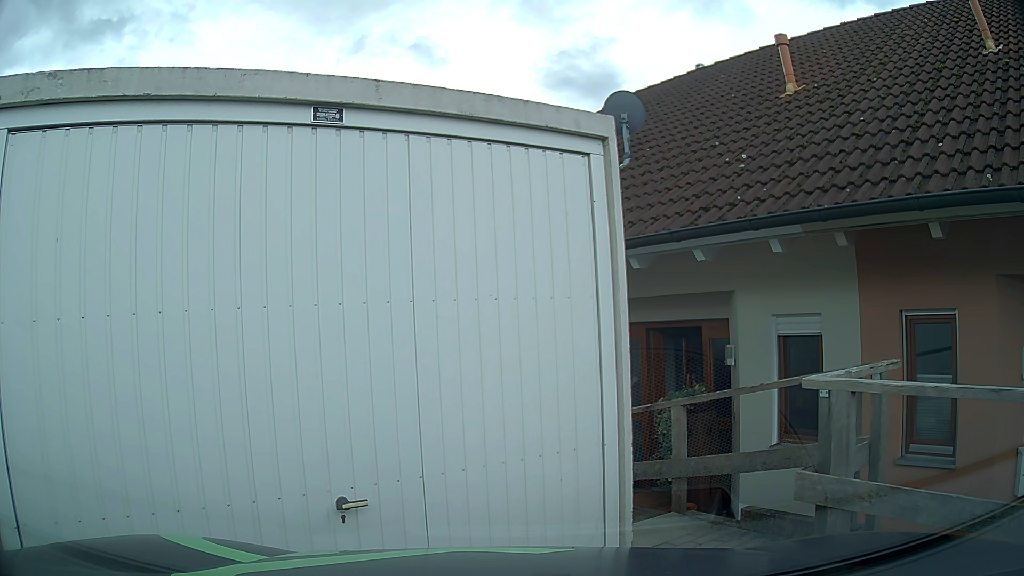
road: residential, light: Day
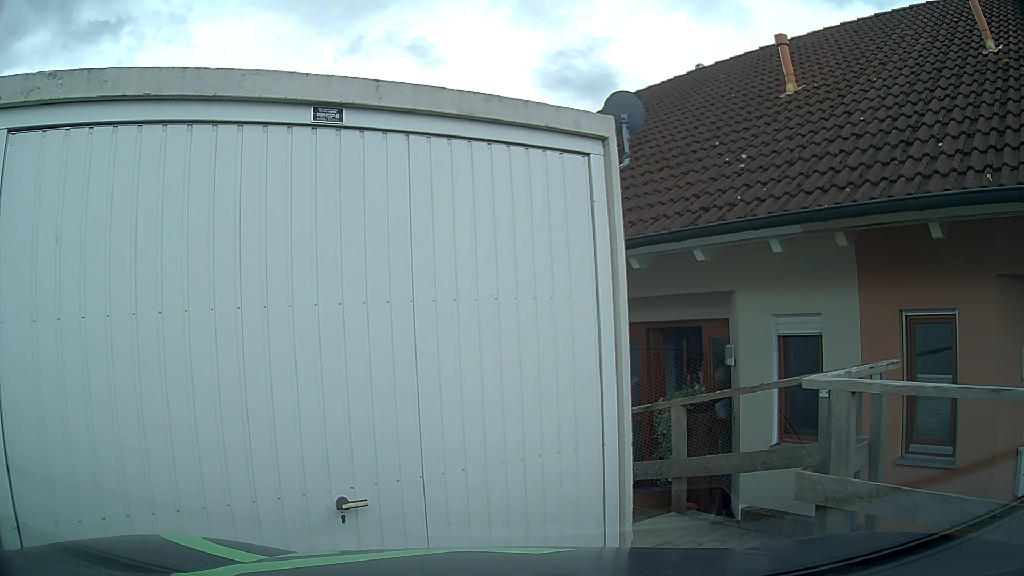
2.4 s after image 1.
(0.0, 0.0) m; 0°
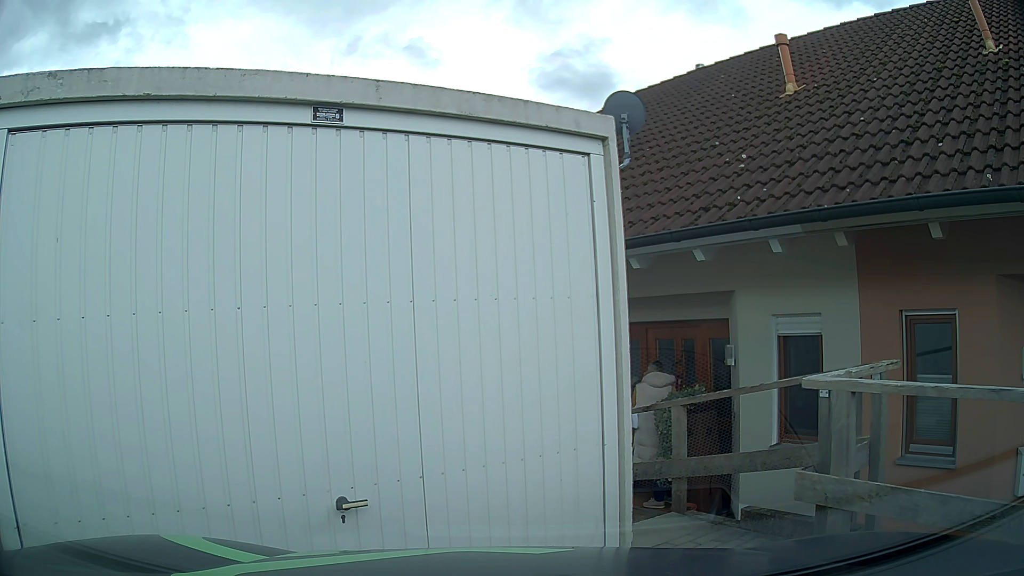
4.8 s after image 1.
(0.0, 0.0) m; 0°
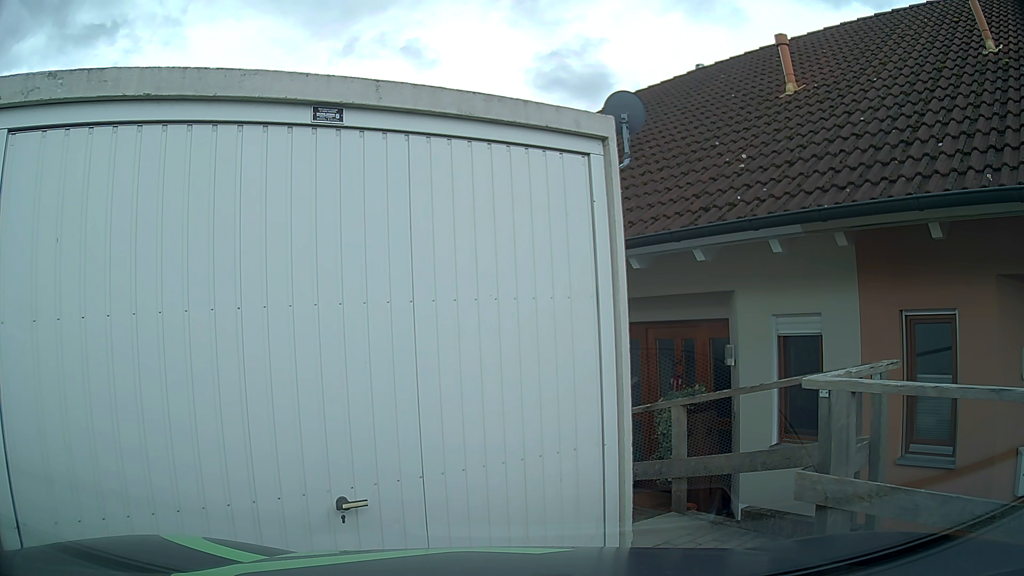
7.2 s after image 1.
(0.0, 0.0) m; 0°
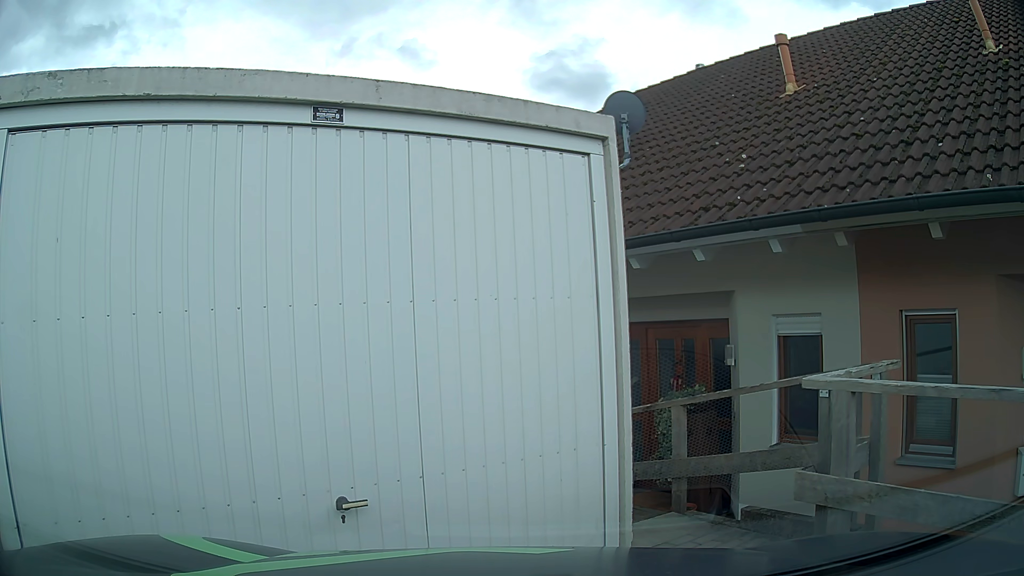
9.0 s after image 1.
(0.0, 0.0) m; 0°
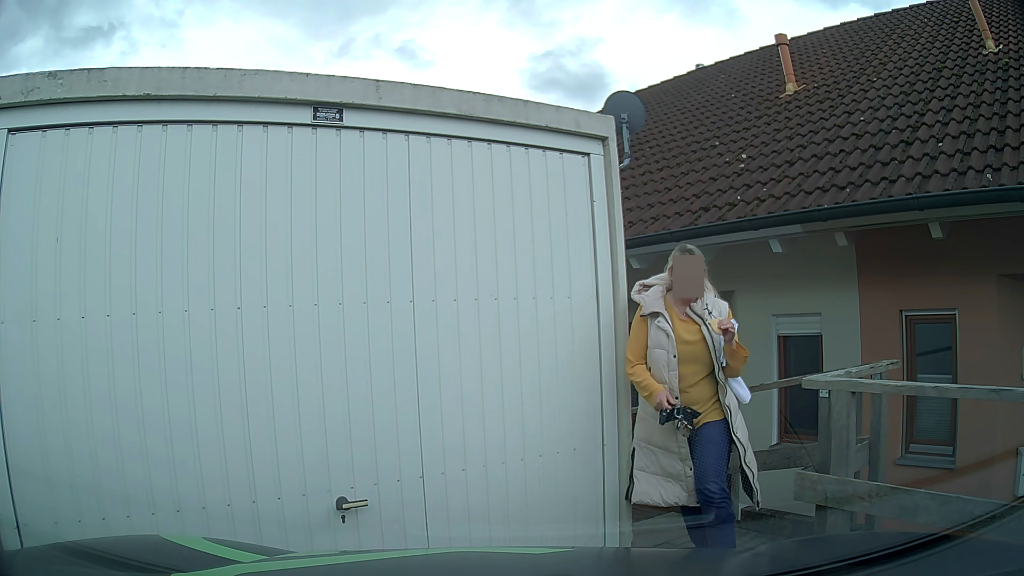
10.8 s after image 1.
(0.0, 0.0) m; 0°
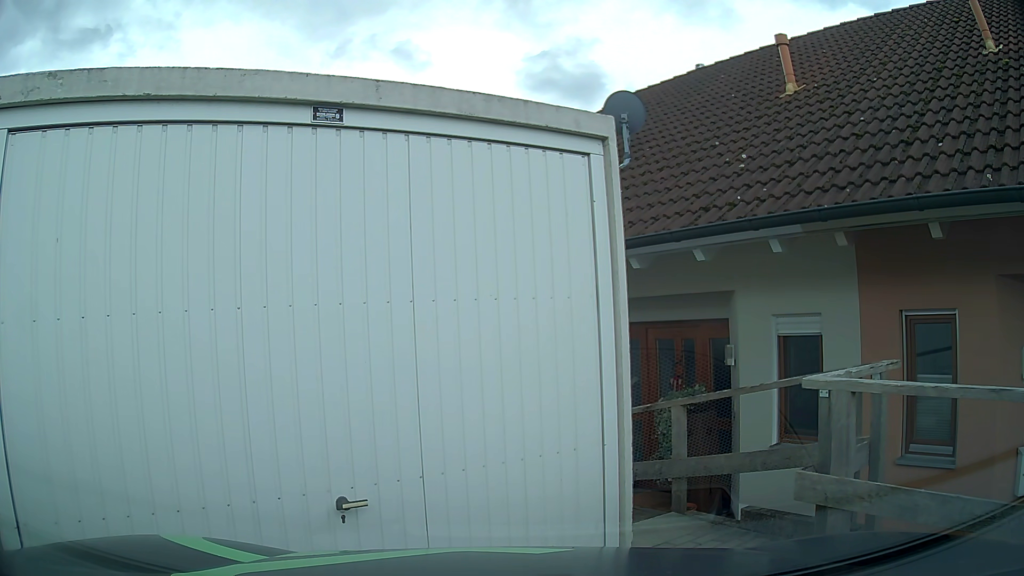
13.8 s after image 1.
(0.0, 0.0) m; 0°
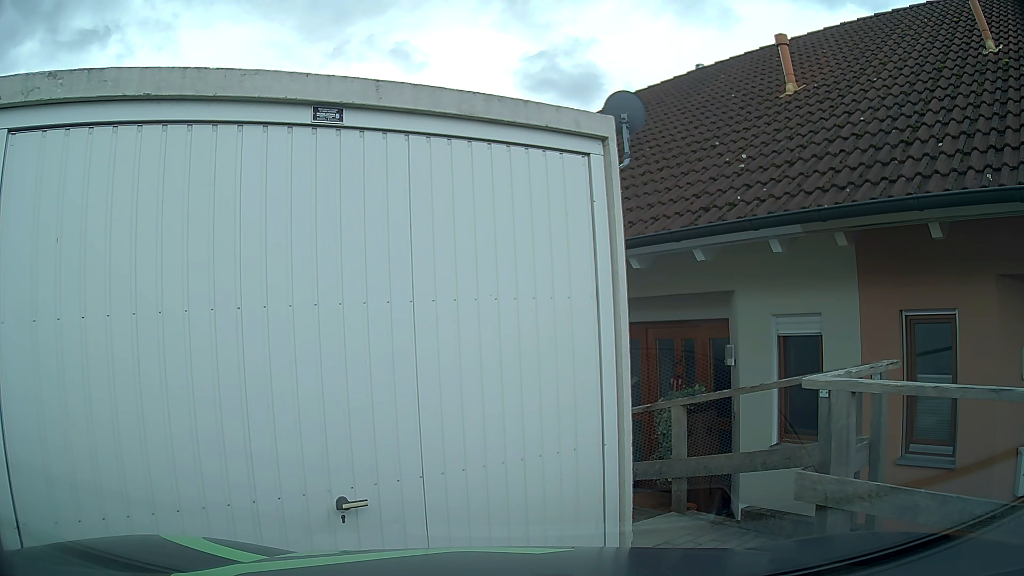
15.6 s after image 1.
(0.0, 0.0) m; 0°
